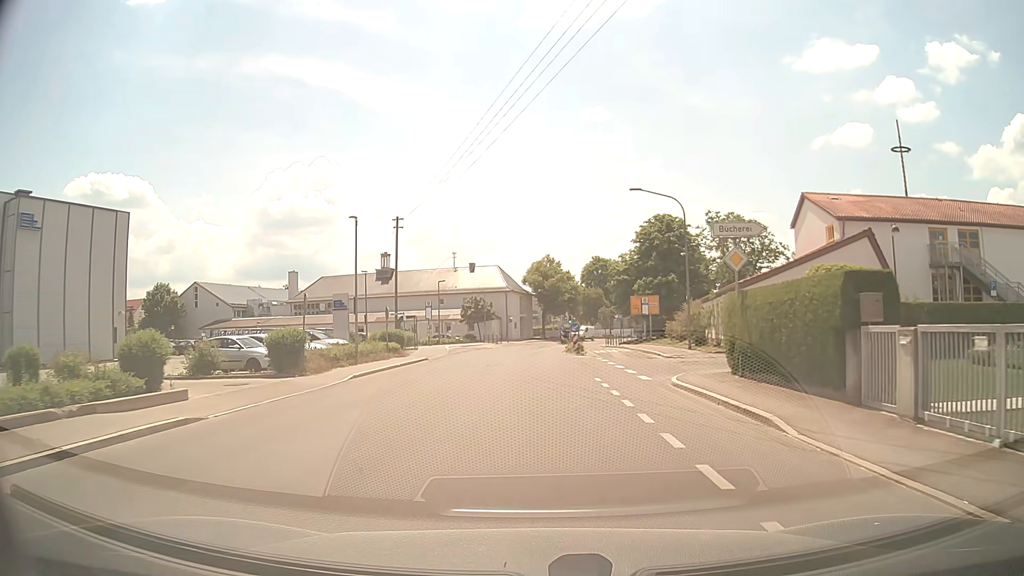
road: tertiary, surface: asphalt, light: Day
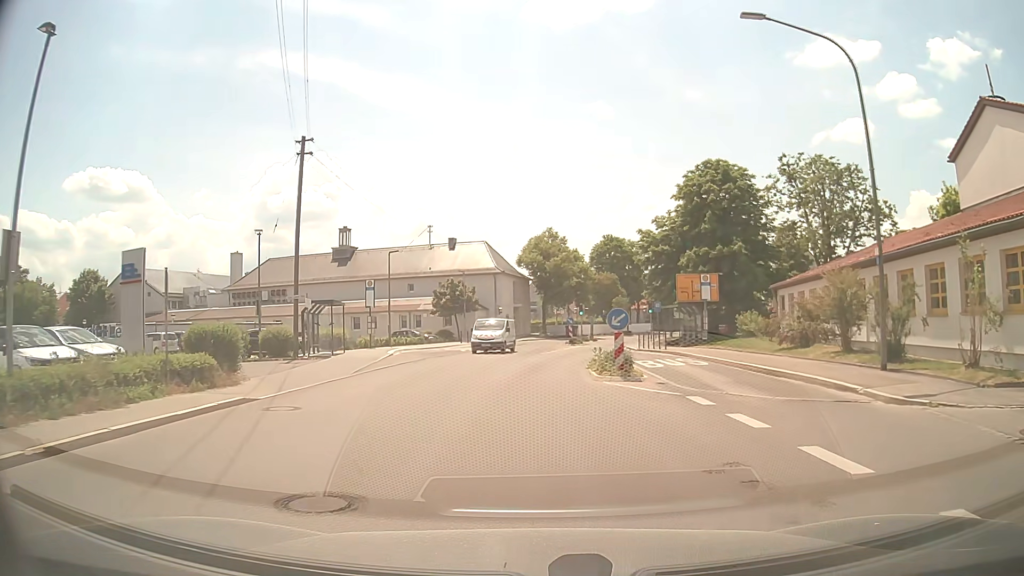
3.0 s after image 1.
(0.0, +21.1) m; 0°
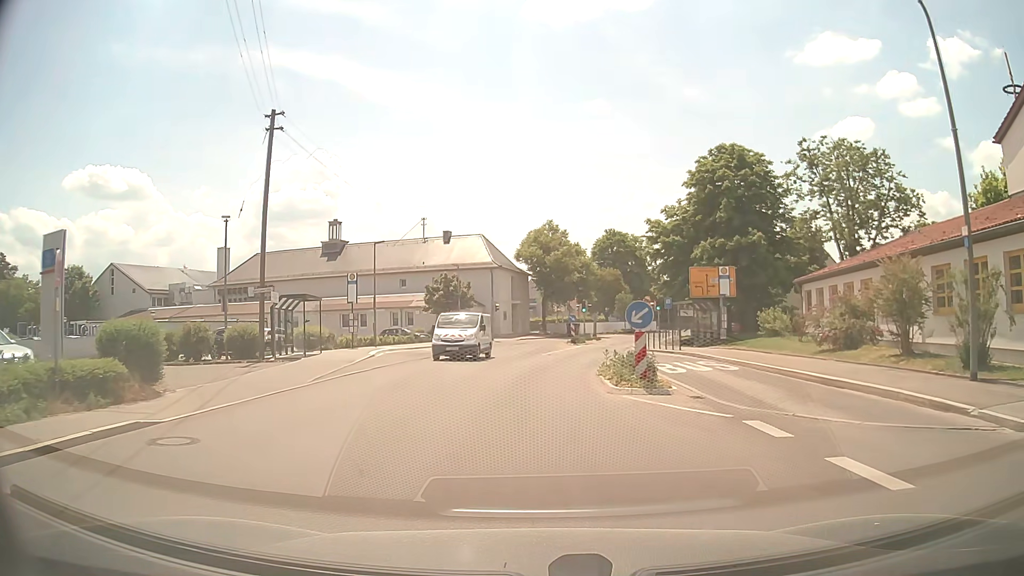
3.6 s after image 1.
(0.0, +3.8) m; 0°
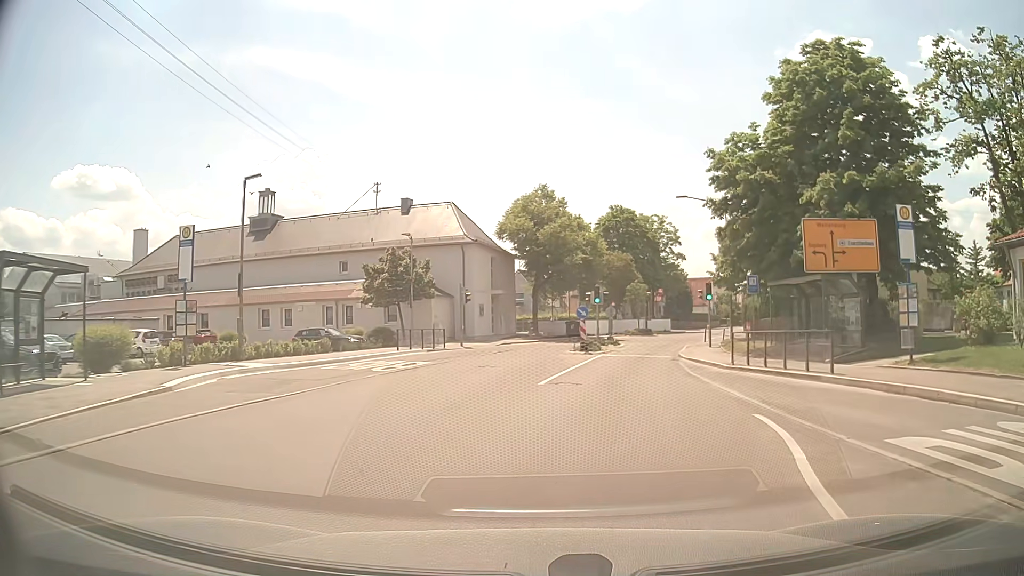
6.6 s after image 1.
(-0.2, +17.6) m; +1°
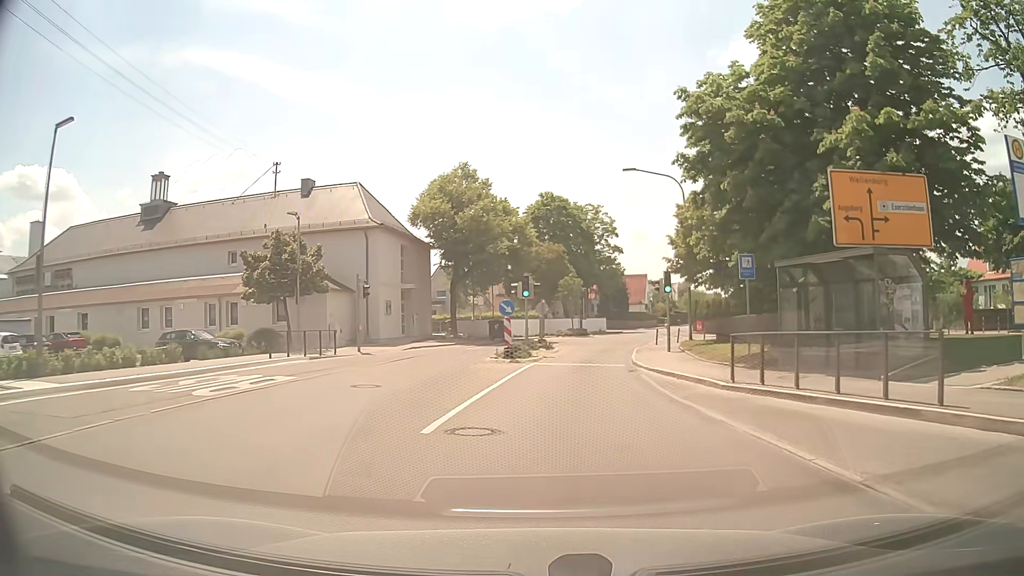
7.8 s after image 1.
(+0.4, +7.3) m; +6°
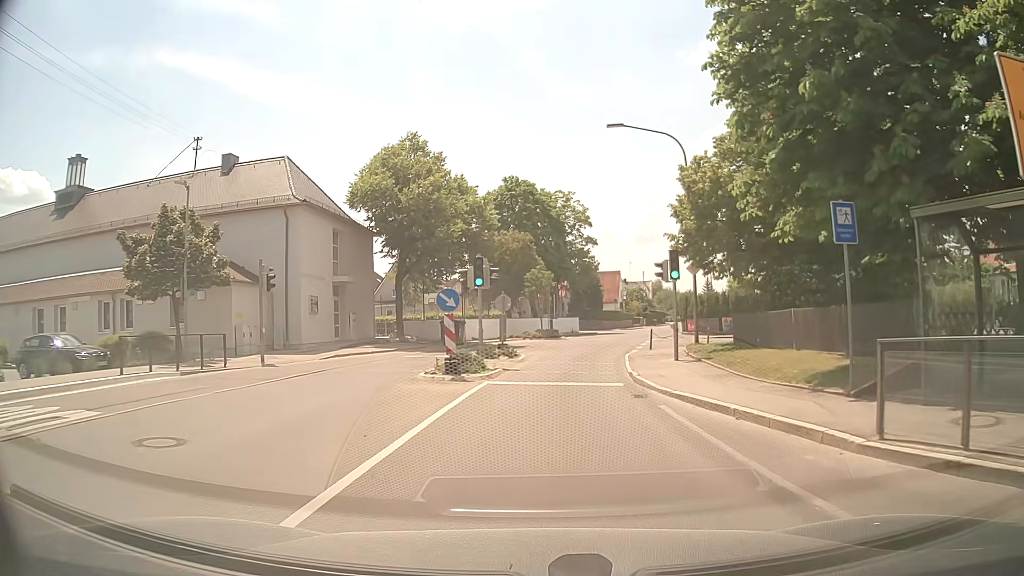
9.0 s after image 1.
(+0.2, +7.7) m; +3°
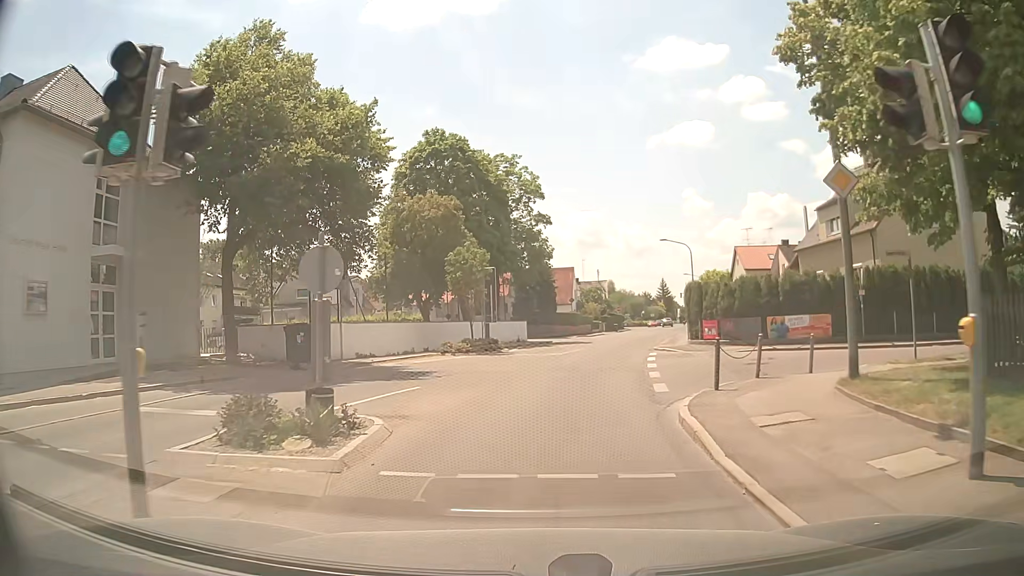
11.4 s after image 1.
(+0.7, +16.3) m; +5°
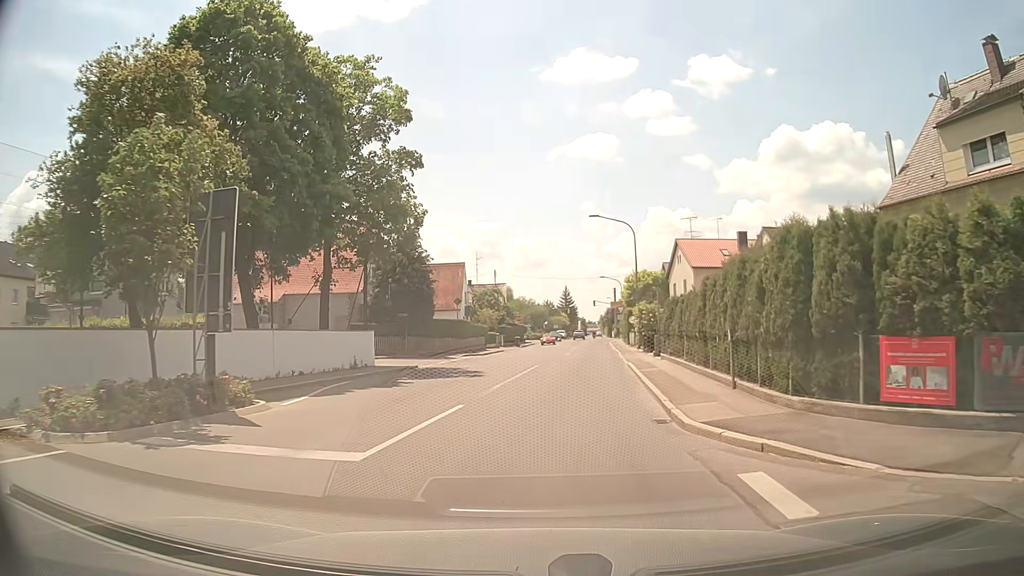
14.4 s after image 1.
(+1.5, +20.3) m; +9°
(0, +10) (+1, +20) (+2, +30) (+3, +40) (+4, +50) (+5, +60) (+5, +70) (+5, +80) (+6, +90) (+7, +100) m
